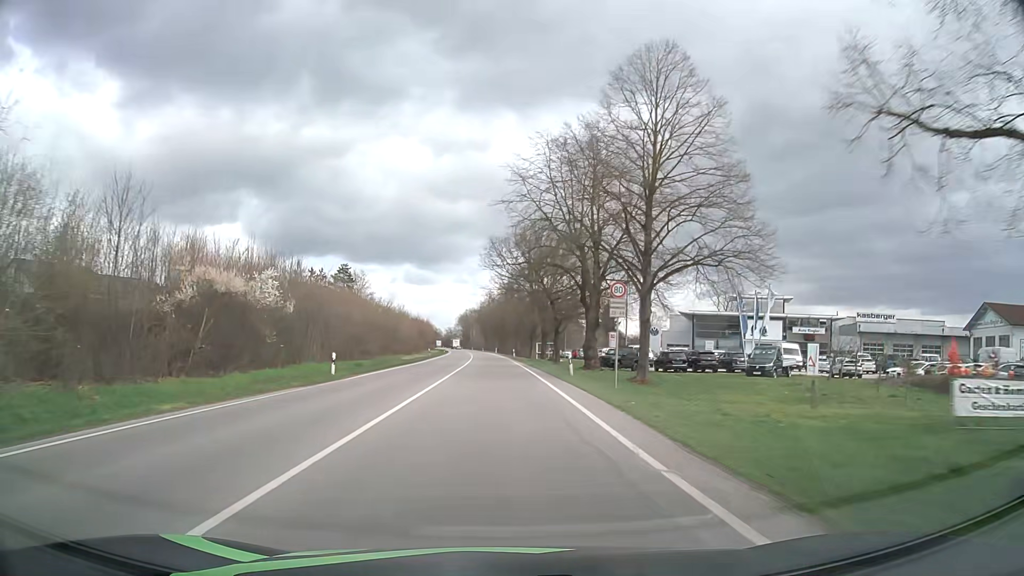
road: primary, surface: asphalt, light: Day
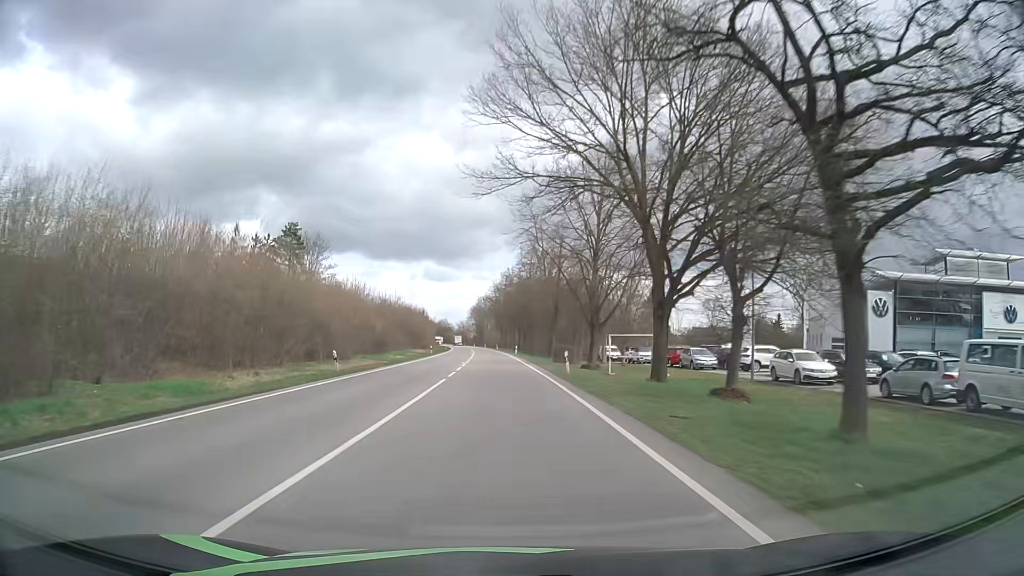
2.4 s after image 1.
(-0.6, +49.5) m; -1°
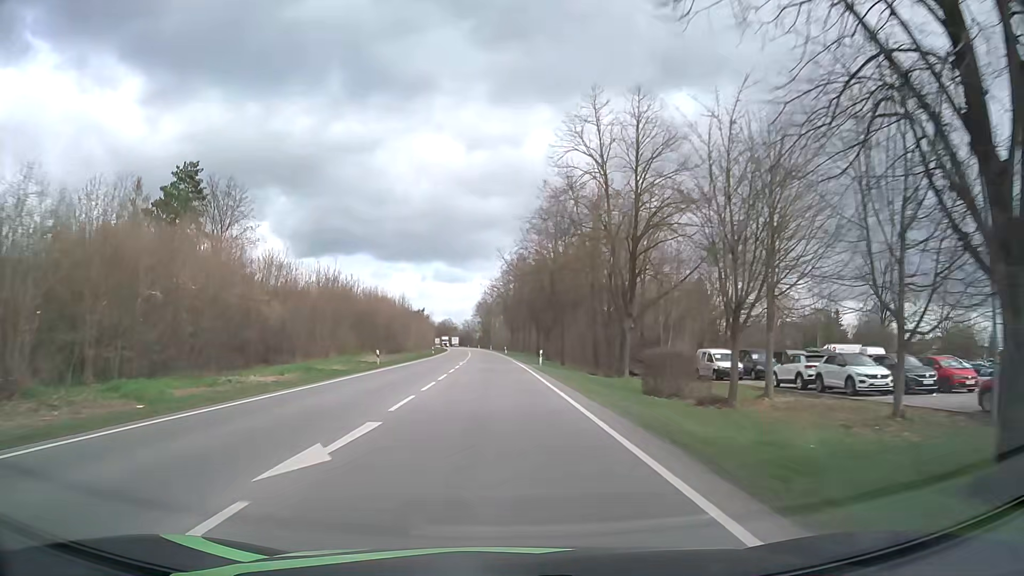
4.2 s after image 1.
(-0.3, +37.5) m; -1°
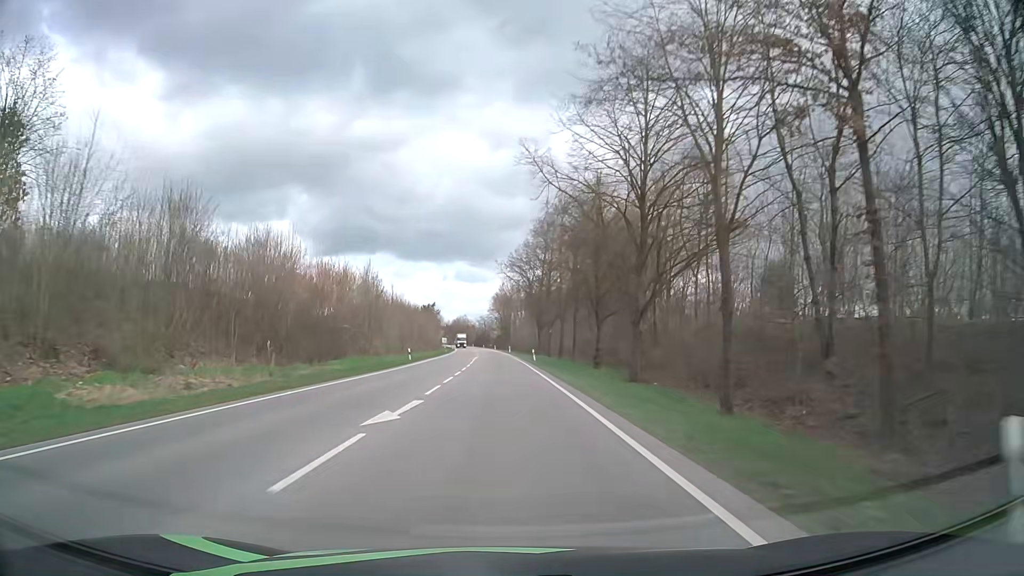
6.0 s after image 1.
(-0.6, +37.7) m; -2°
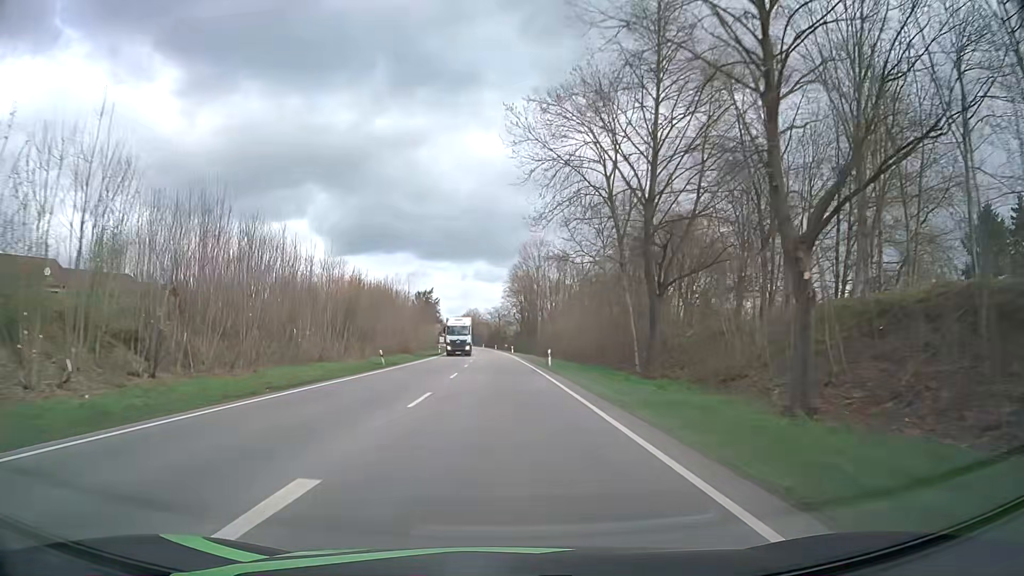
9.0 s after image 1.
(-1.0, +63.3) m; -2°
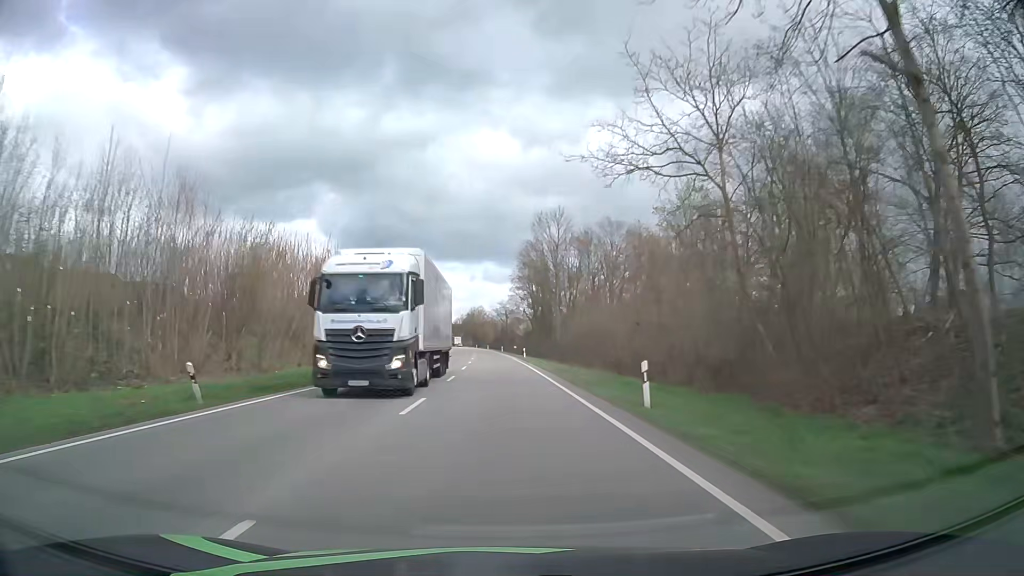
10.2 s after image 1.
(-0.1, +25.5) m; -1°
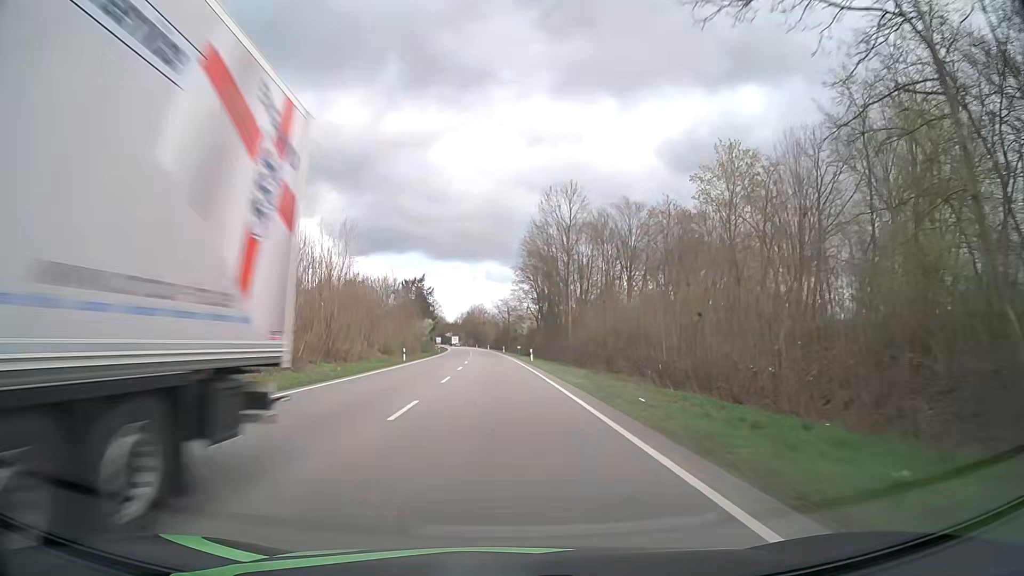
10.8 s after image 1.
(0.0, +12.8) m; 0°
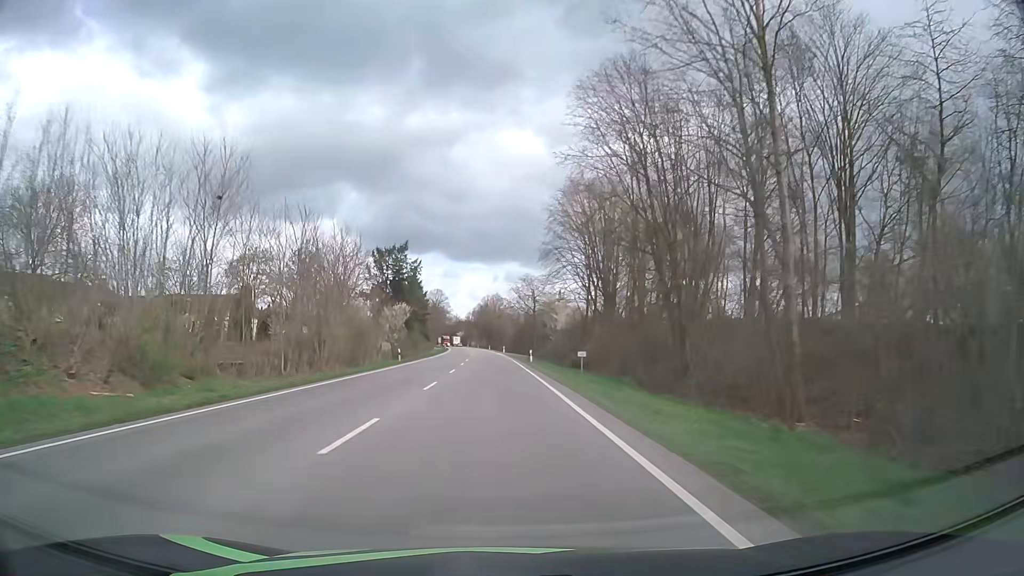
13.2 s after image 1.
(-0.9, +51.3) m; -2°
(0, +10) (0, +20) (0, +30) (0, +40) (-1, +50) (-1, +60) (-1, +70) (-2, +80) (-2, +90) (-3, +100) m
